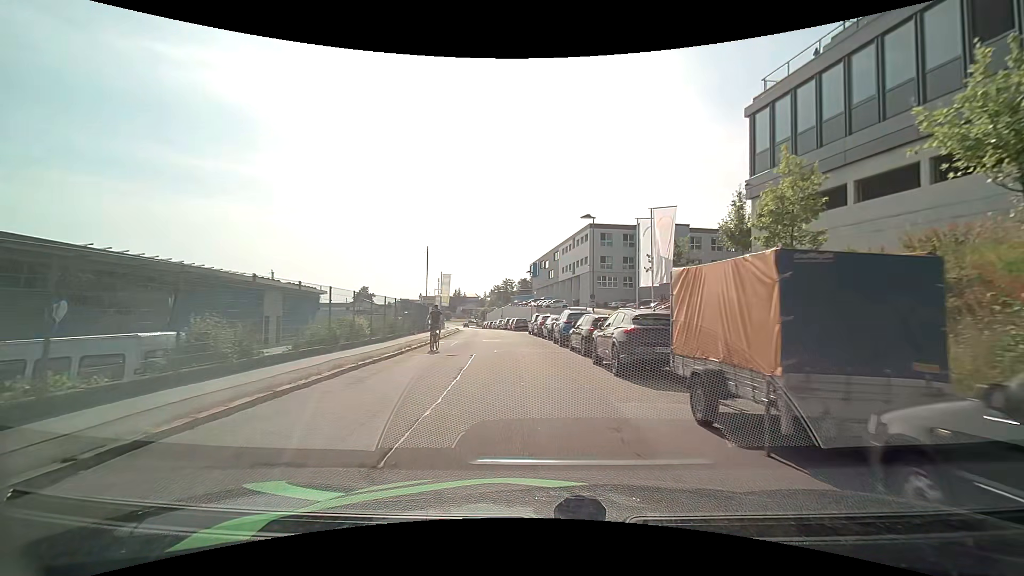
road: residential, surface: asphalt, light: Day
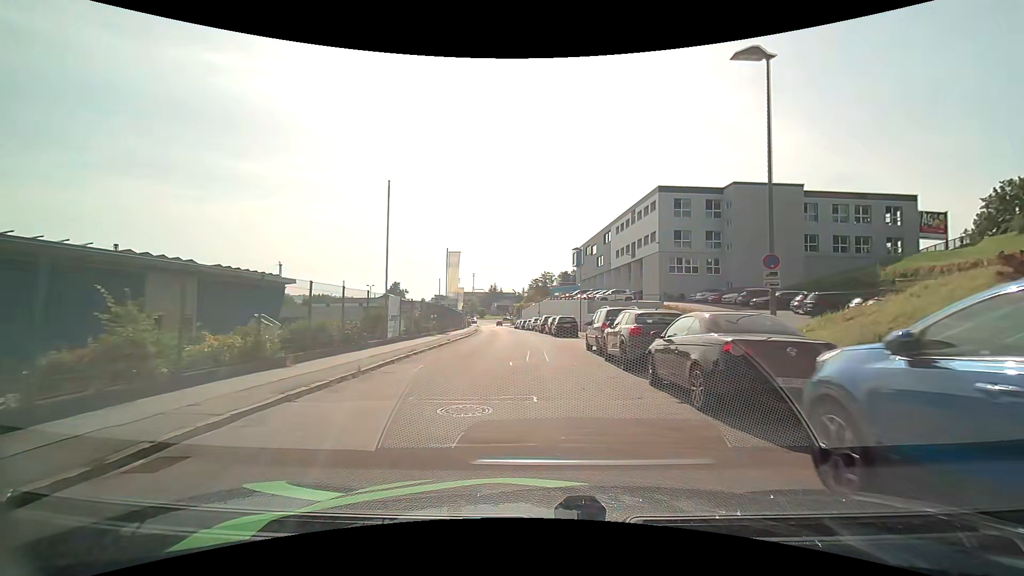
(-1.1, +21.1) m; -5°
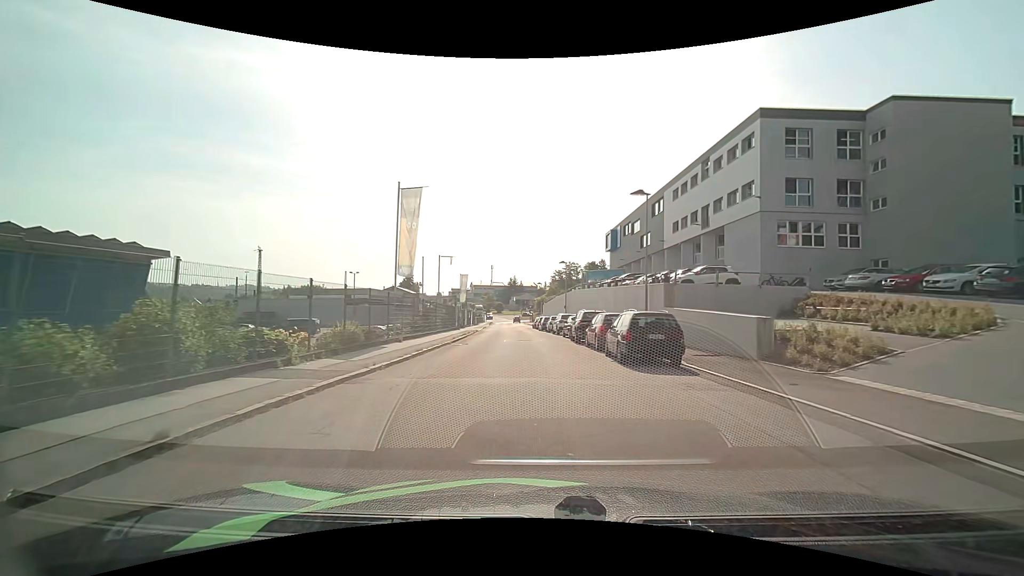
(-0.5, +21.0) m; -3°
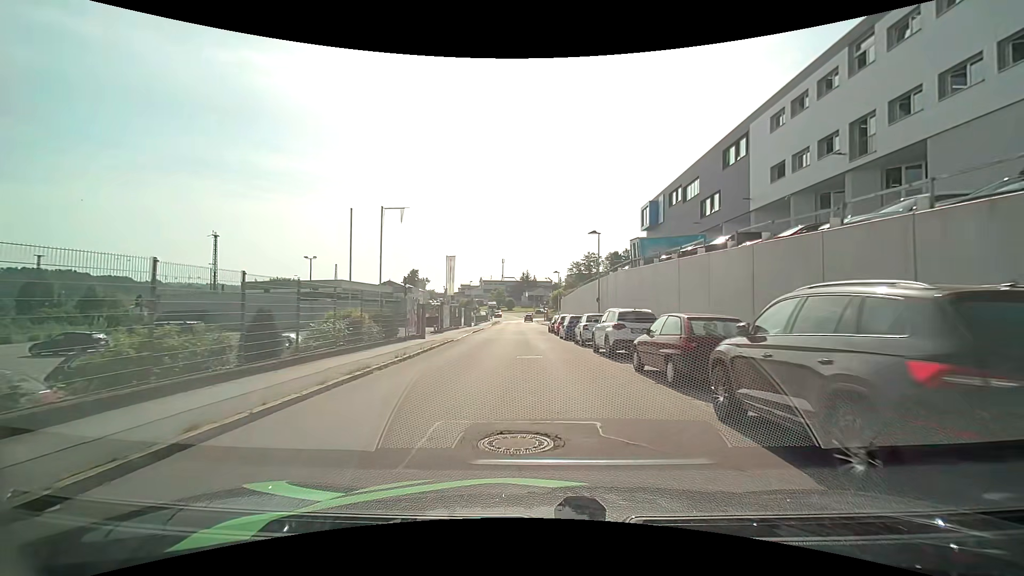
(-0.4, +20.8) m; -1°
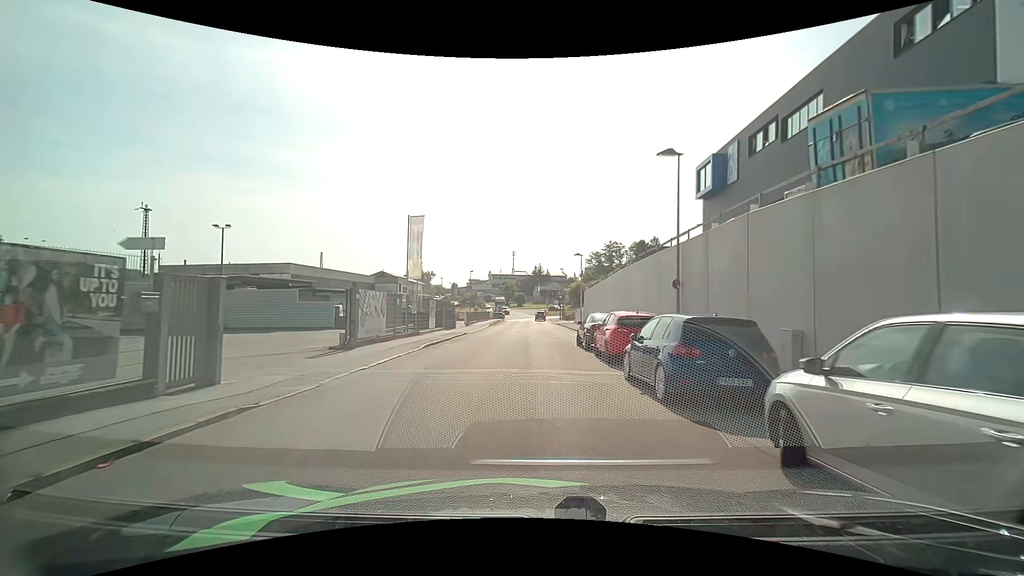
(-0.4, +20.0) m; -2°
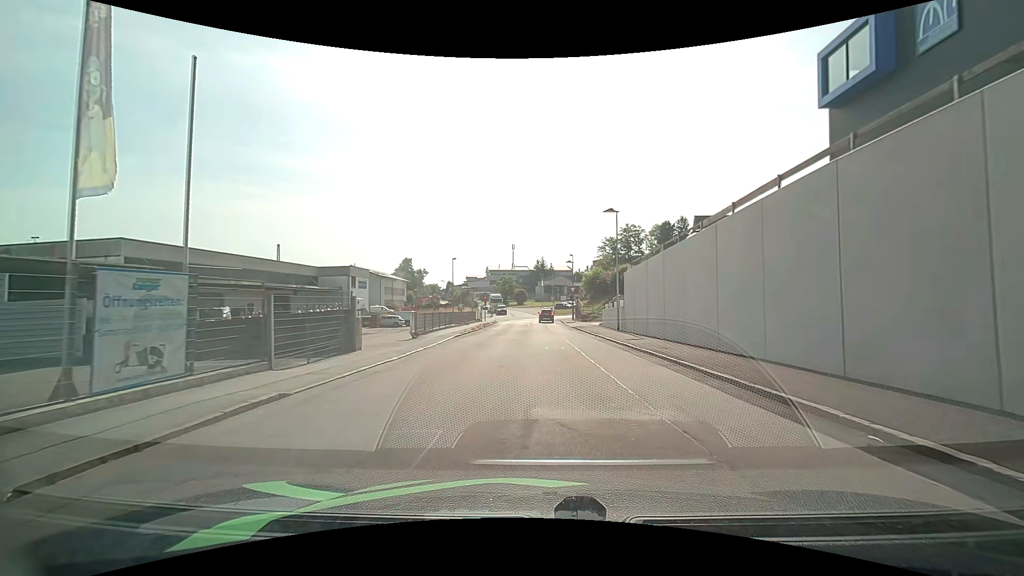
(-0.2, +23.7) m; 0°
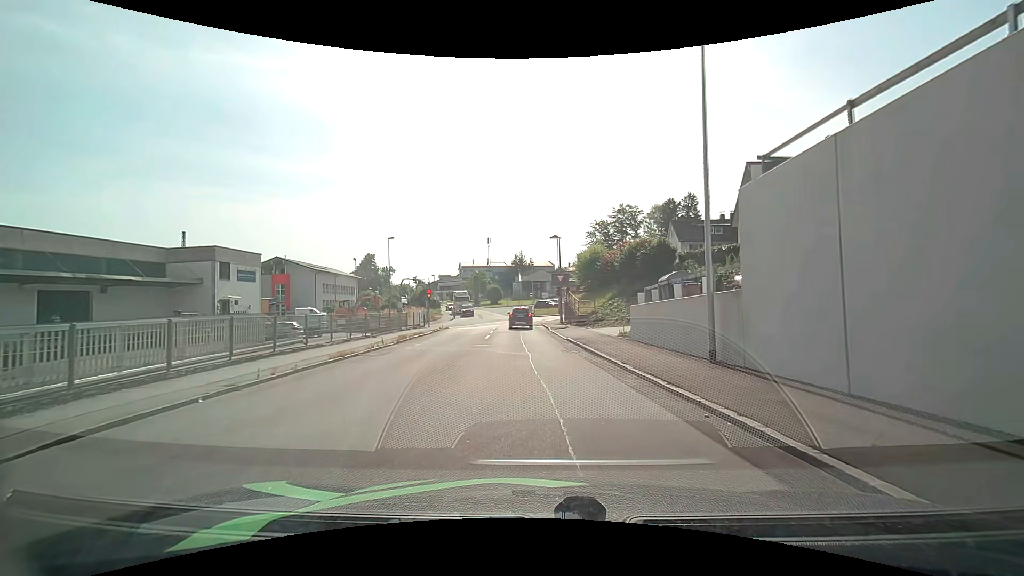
(+0.5, +21.9) m; +1°
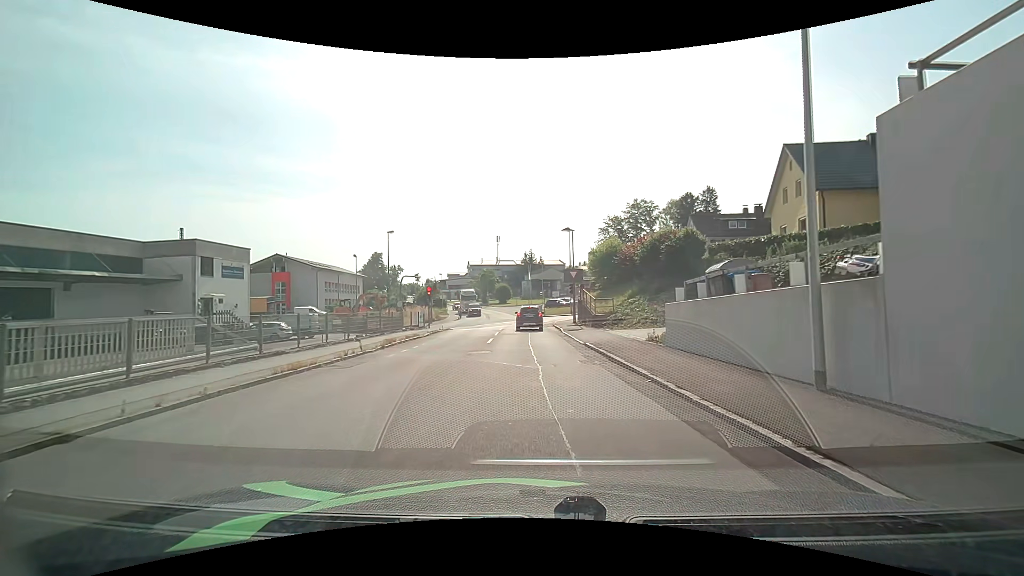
(0.0, +3.9) m; -1°
(0, +10) (-1, +20) (-1, +30) (-2, +40) (-3, +50) (-9, +58) (-18, +60) (-28, +61) (-38, +61) (-48, +61) m
